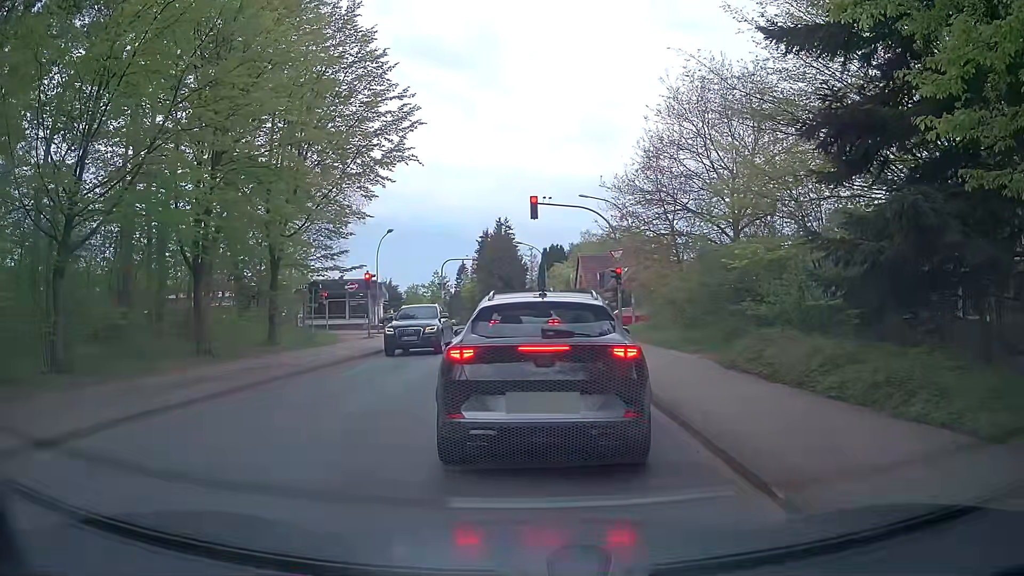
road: unclassified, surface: asphalt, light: Day
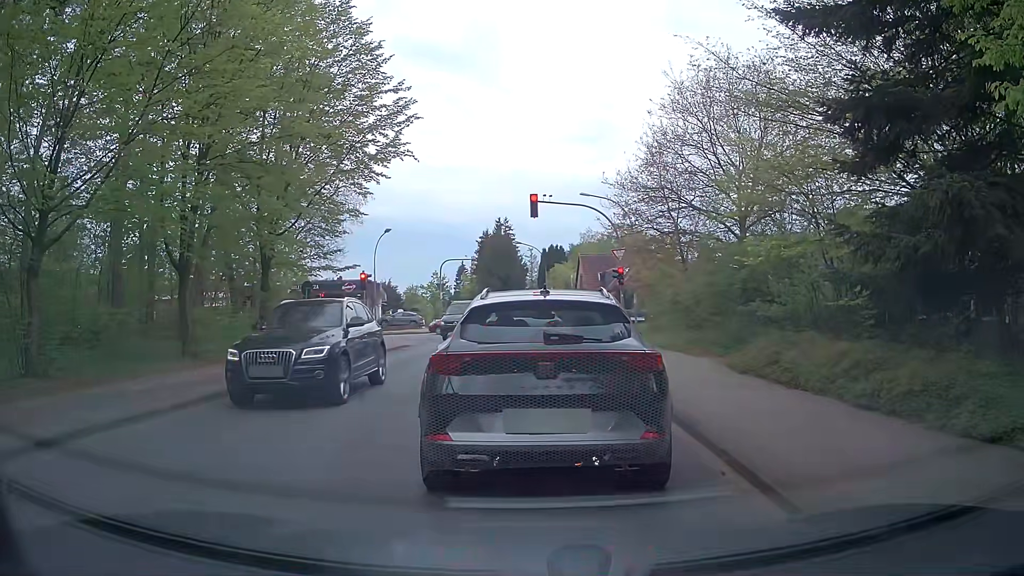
(0.0, +0.8) m; 0°
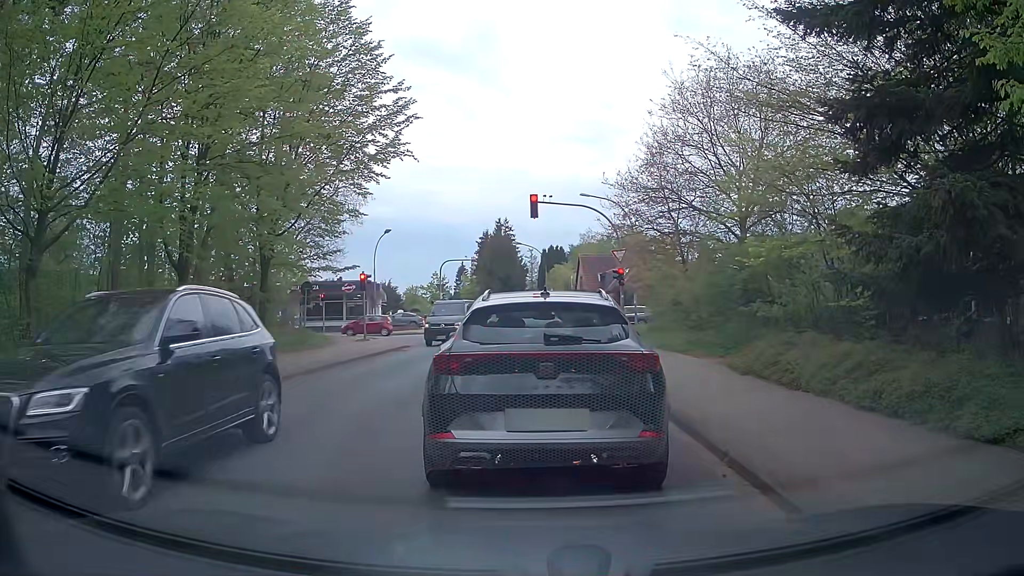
(0.0, +0.1) m; 0°
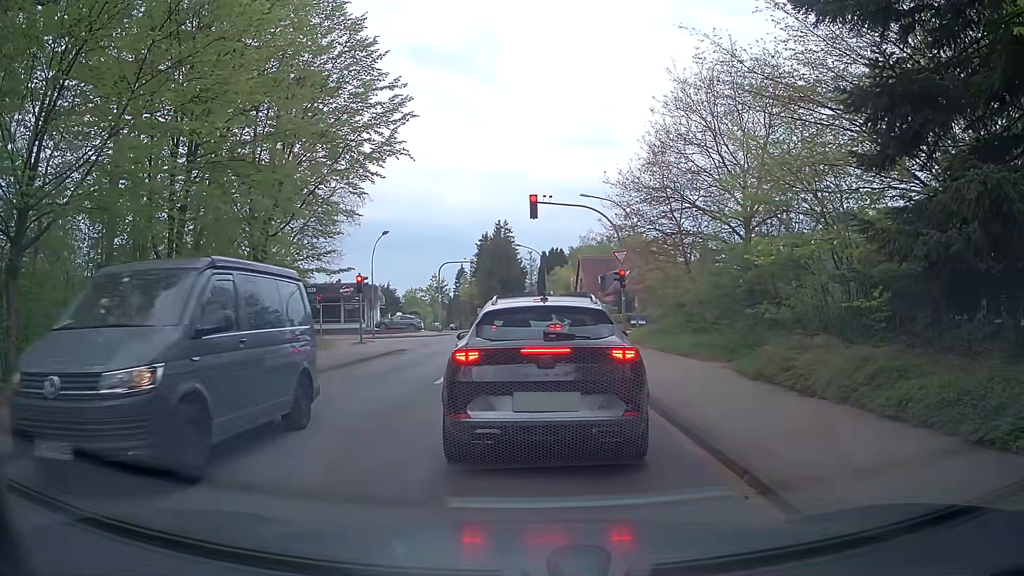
(0.0, +0.6) m; 0°
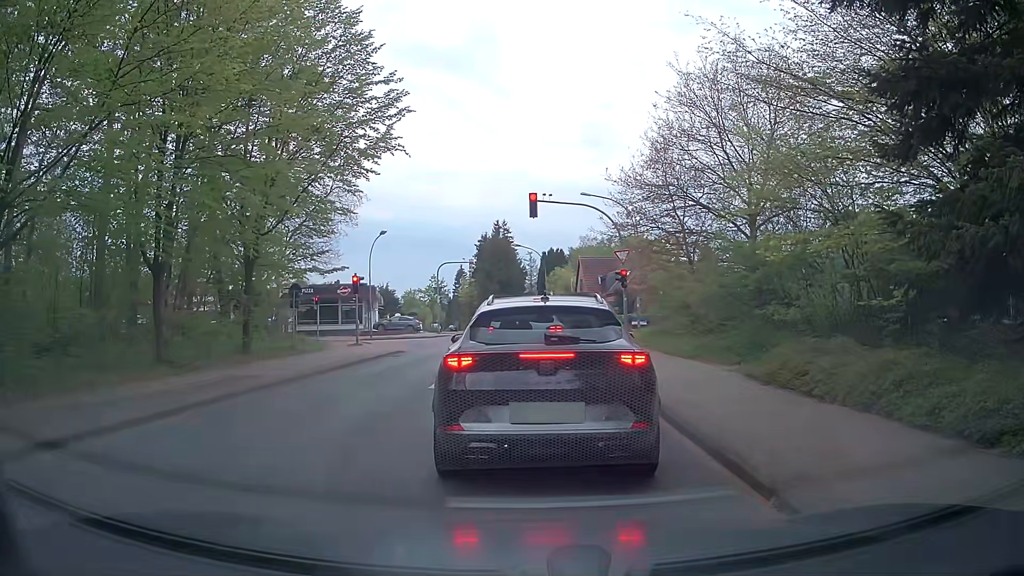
(0.0, +0.7) m; 0°
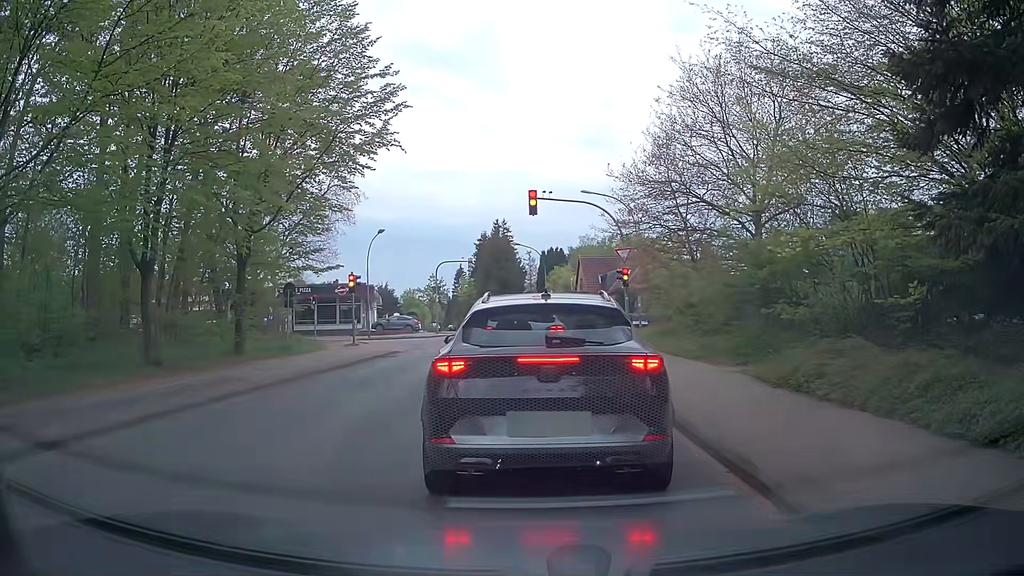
(0.0, +0.6) m; 0°
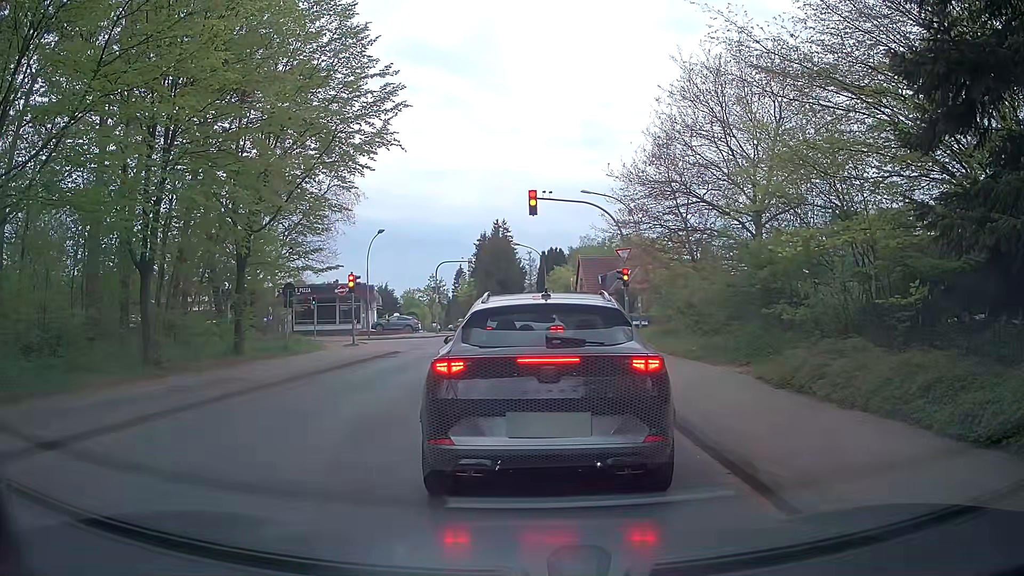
(0.0, +0.1) m; 0°
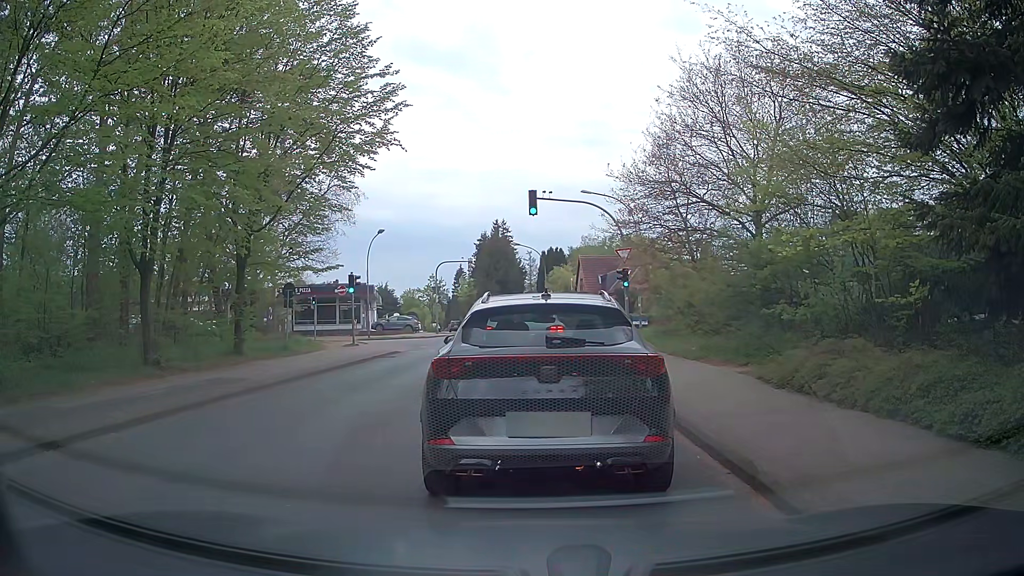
(0.0, 0.0) m; 0°
